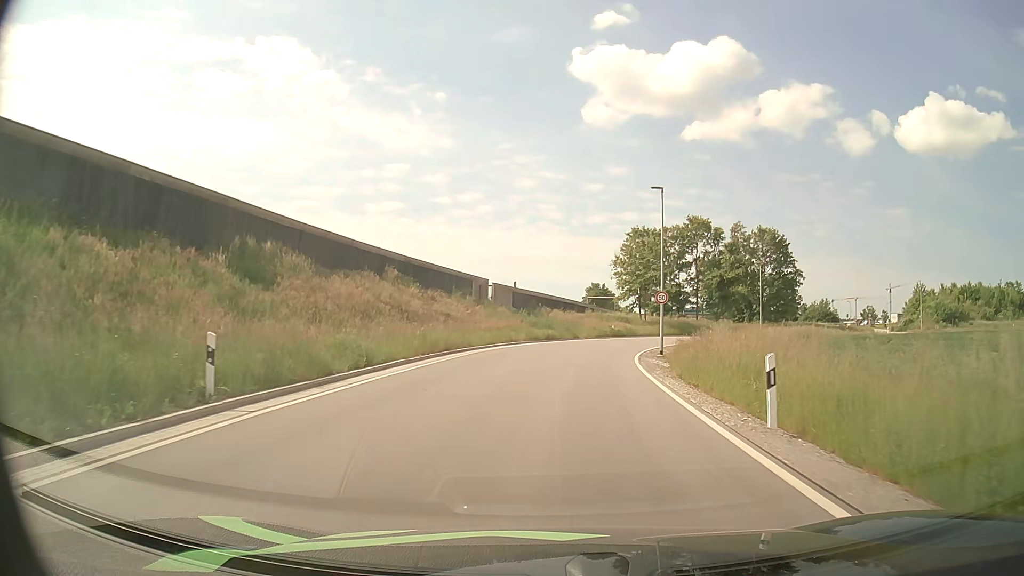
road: unclassified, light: Day
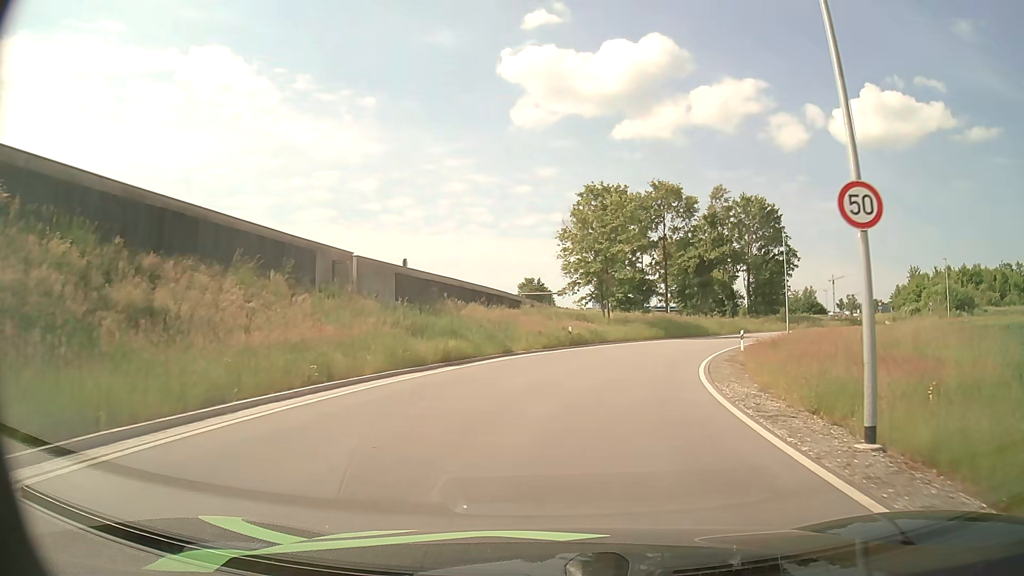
(+0.8, +25.3) m; +5°
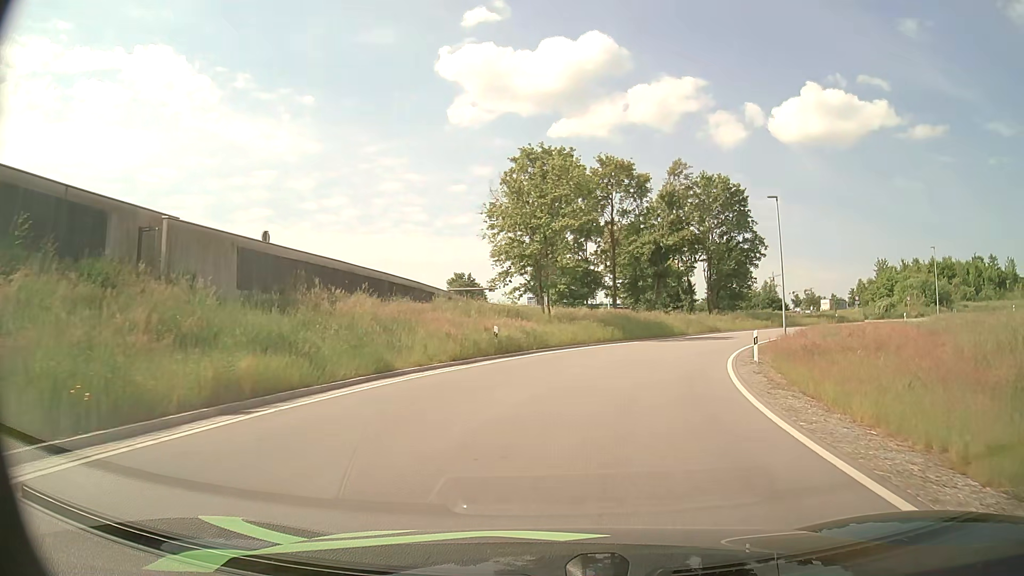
(+0.5, +11.6) m; +5°
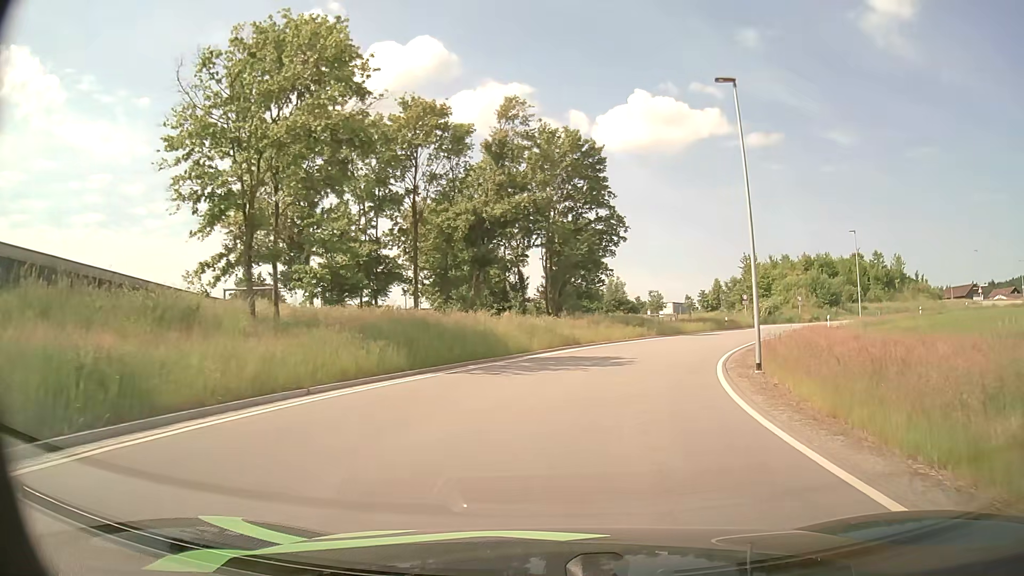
(+2.6, +20.3) m; +15°
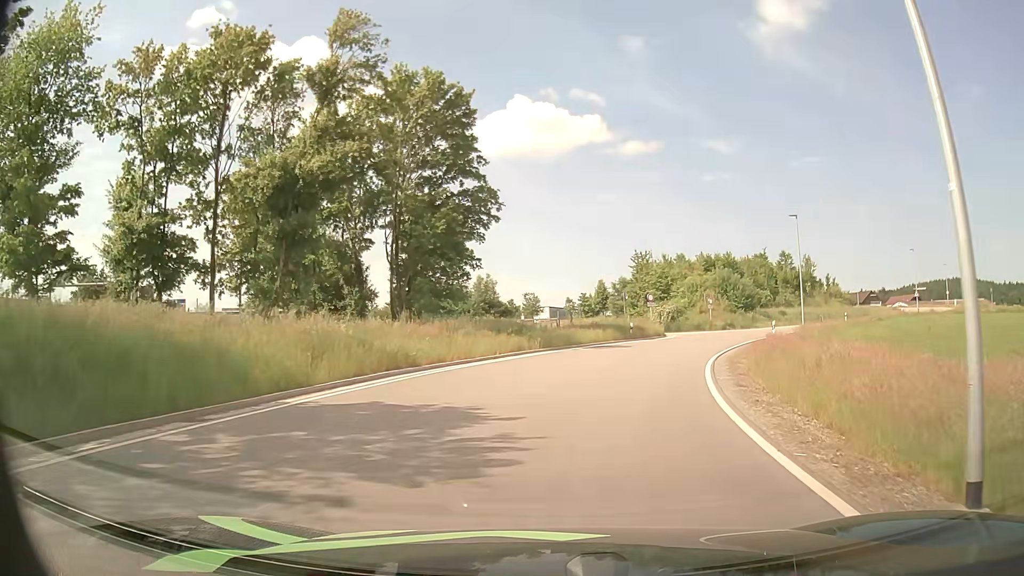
(+1.3, +13.6) m; +11°
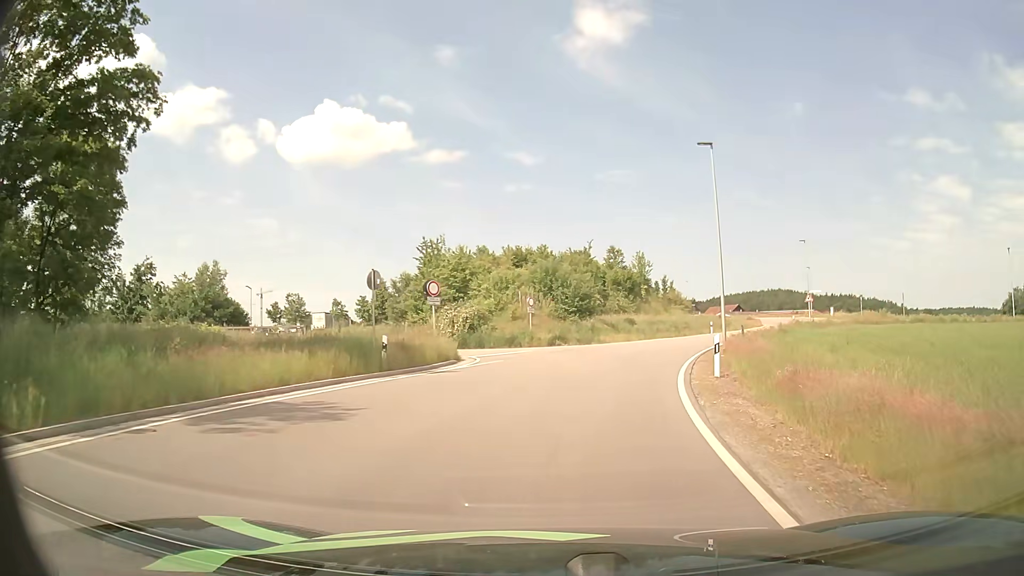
(+3.5, +22.4) m; +17°
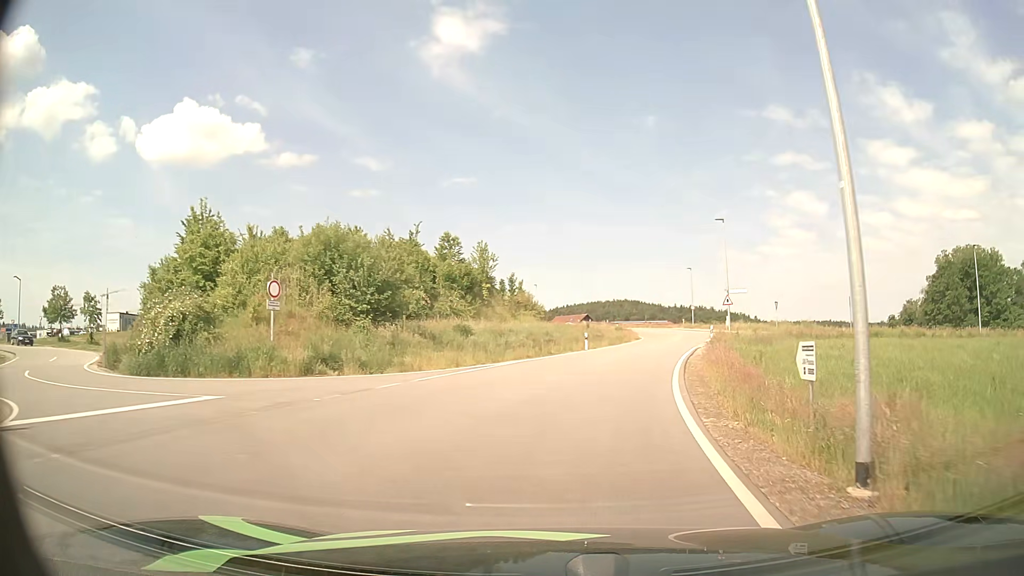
(+2.4, +20.4) m; +13°
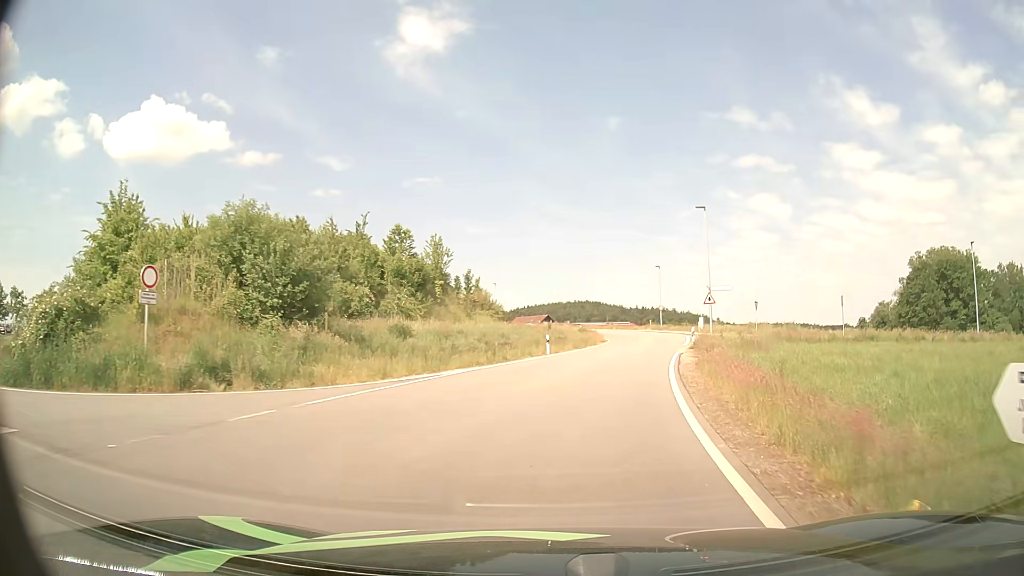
(+0.2, +5.6) m; +3°
(0, +10) (+2, +20) (+4, +30) (+6, +39) (+8, +49) (+10, +59) (+11, +69) (+12, +79) (+11, +89) (+8, +98) m
